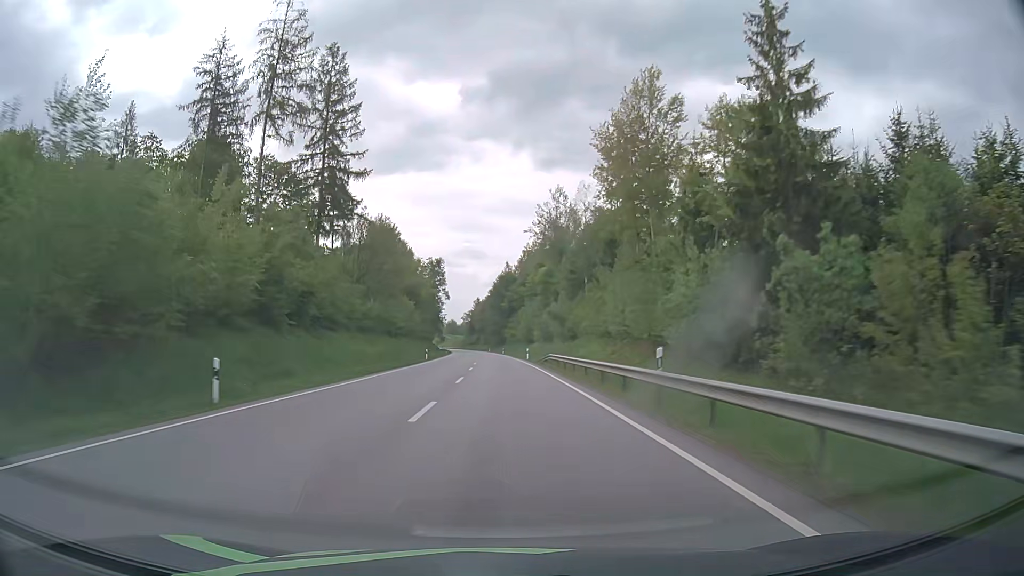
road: primary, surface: asphalt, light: Day
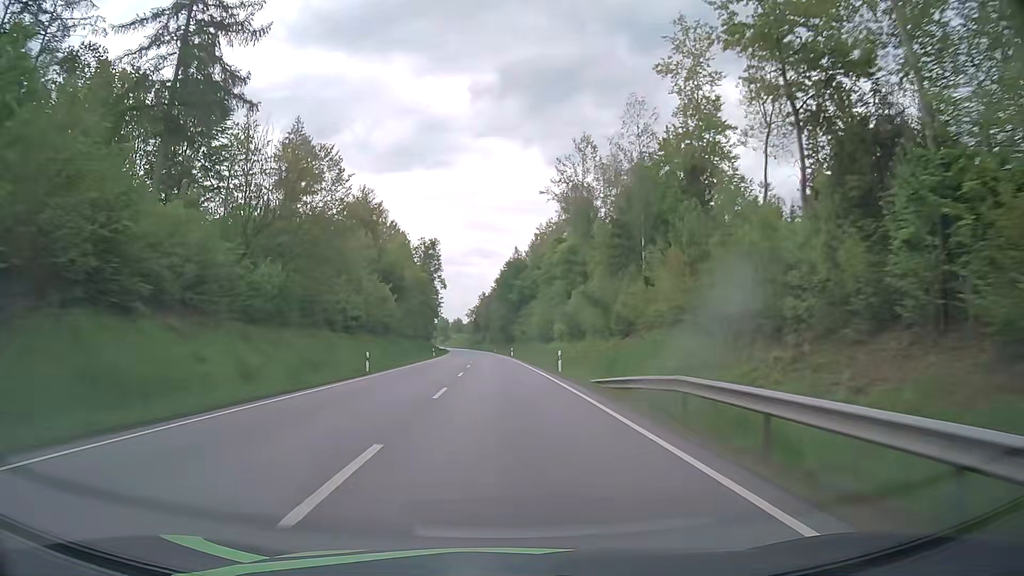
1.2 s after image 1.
(-0.2, +30.8) m; -1°
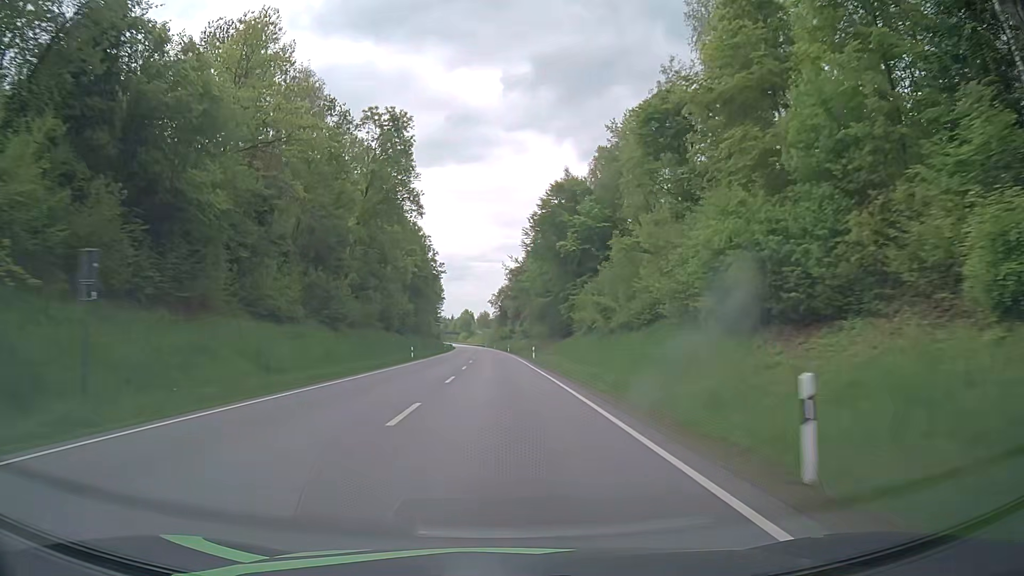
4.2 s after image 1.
(-1.8, +77.9) m; -3°
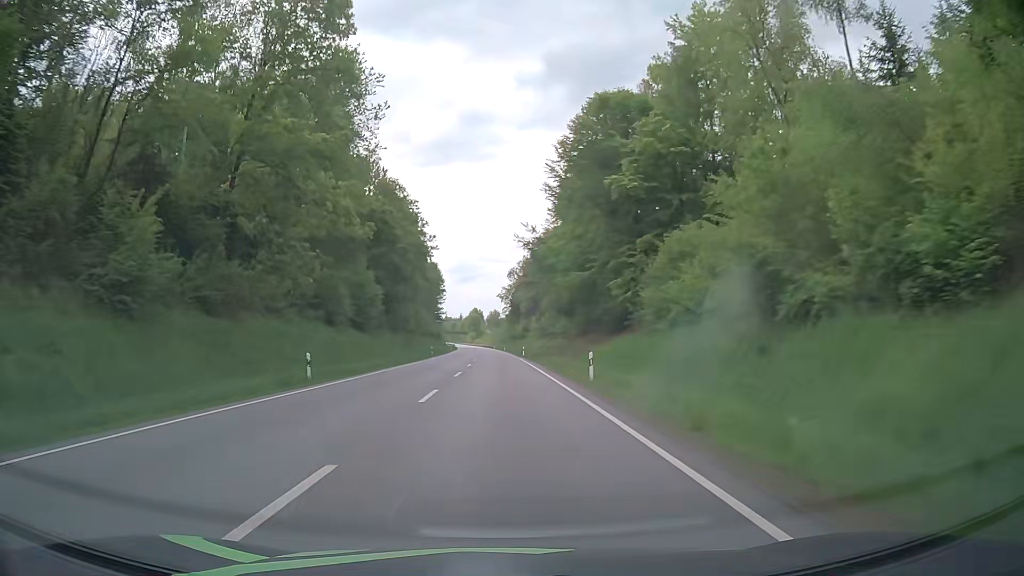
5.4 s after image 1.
(-0.3, +31.6) m; -1°
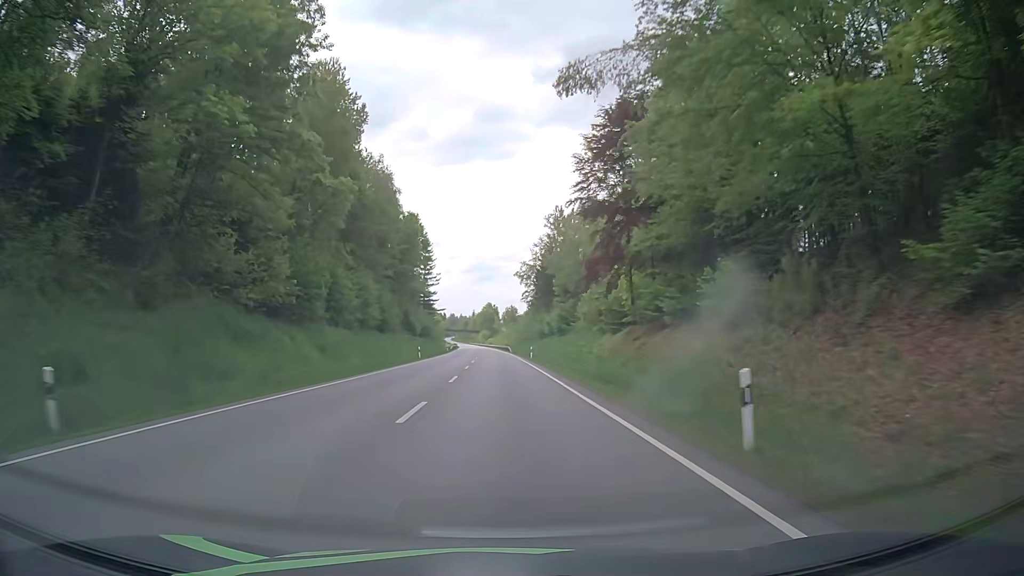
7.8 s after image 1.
(-1.3, +63.9) m; -2°
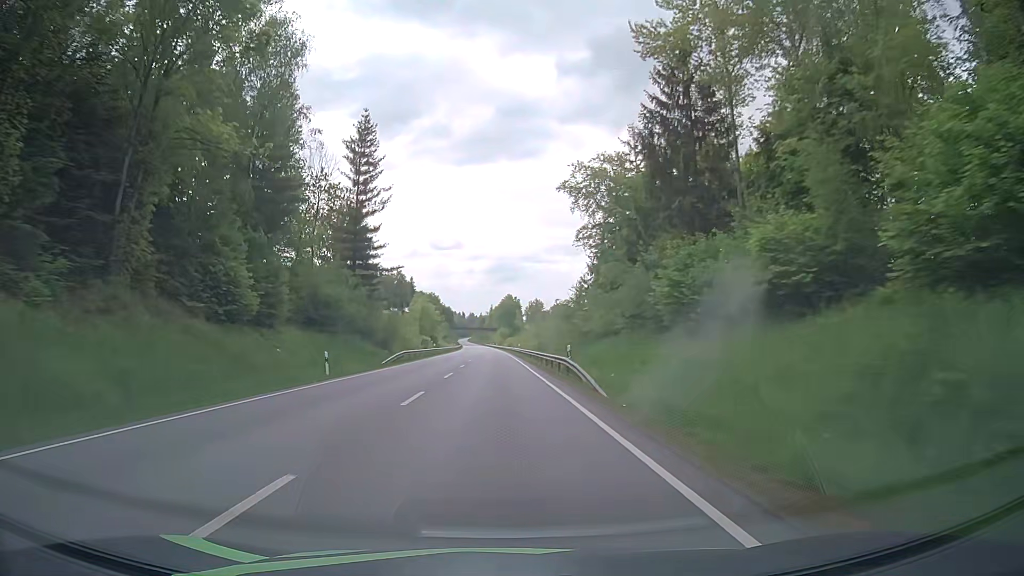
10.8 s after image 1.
(-1.1, +80.5) m; -2°
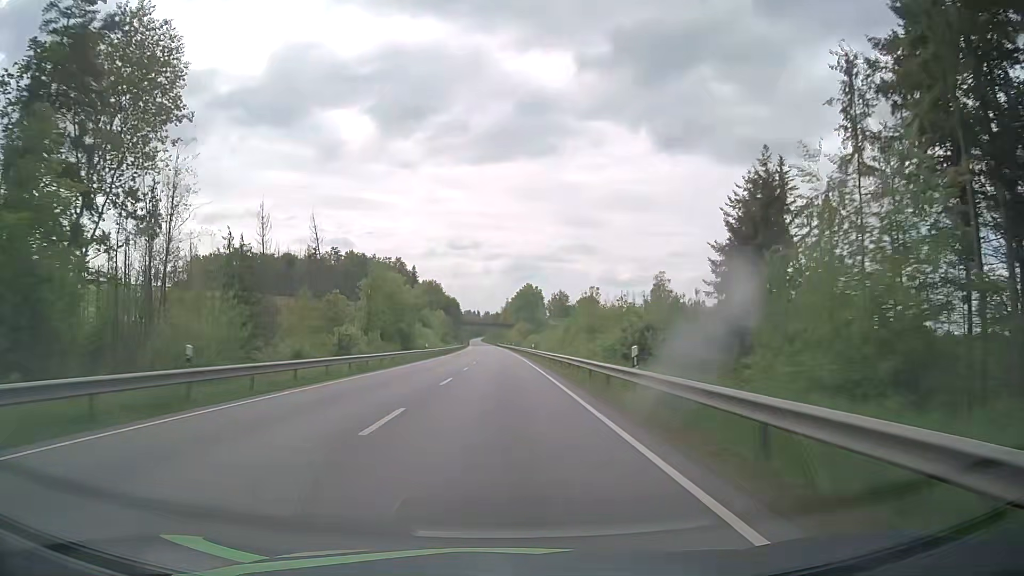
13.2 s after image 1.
(-1.1, +64.8) m; -2°
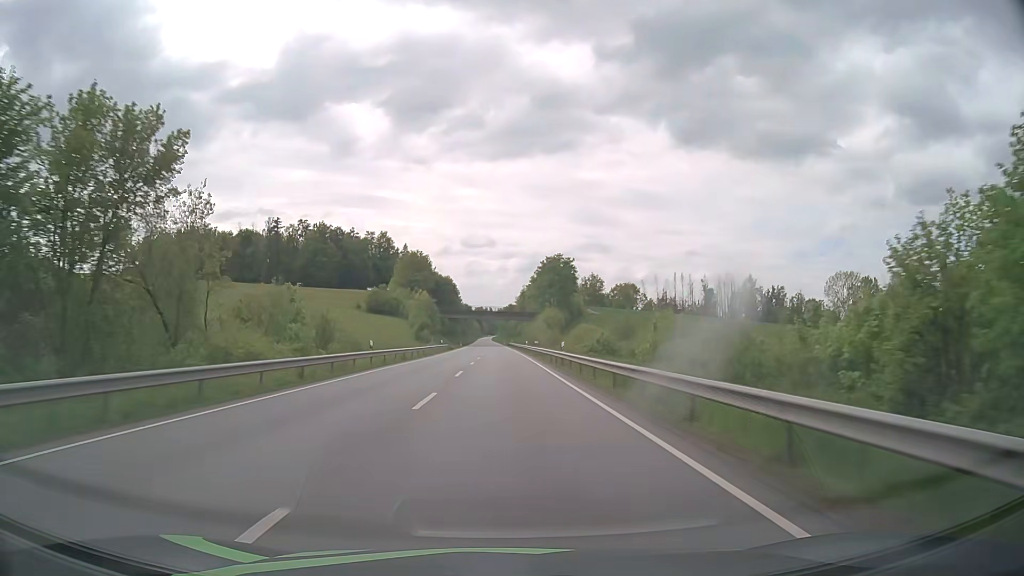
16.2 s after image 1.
(-0.8, +80.2) m; -1°
(0, +10) (0, +20) (0, +30) (0, +40) (0, +50) (0, +60) (0, +70) (0, +80) (-1, +90) (-1, +100) m
